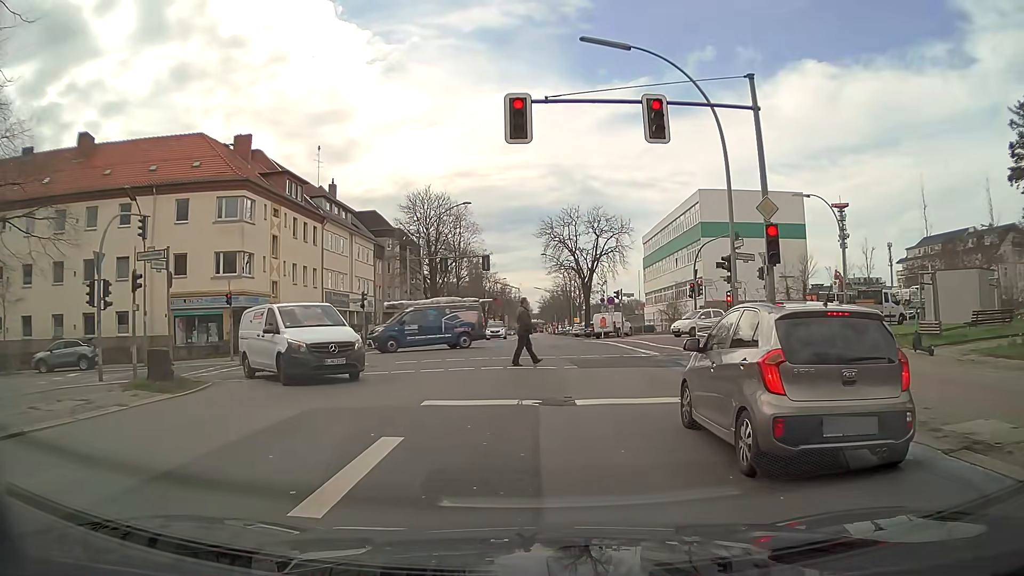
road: secondary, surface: asphalt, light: Day
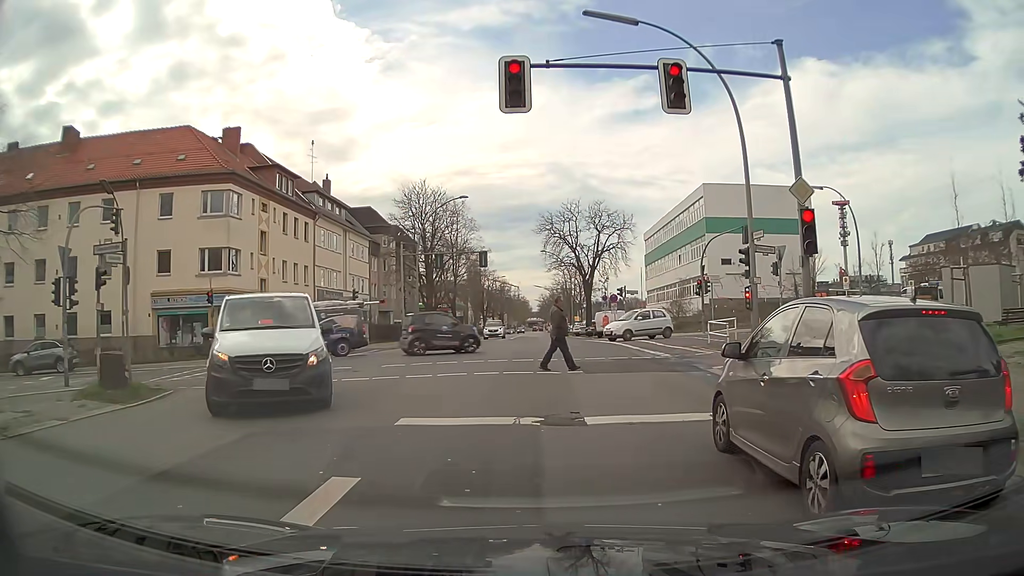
(0.0, +1.8) m; +2°
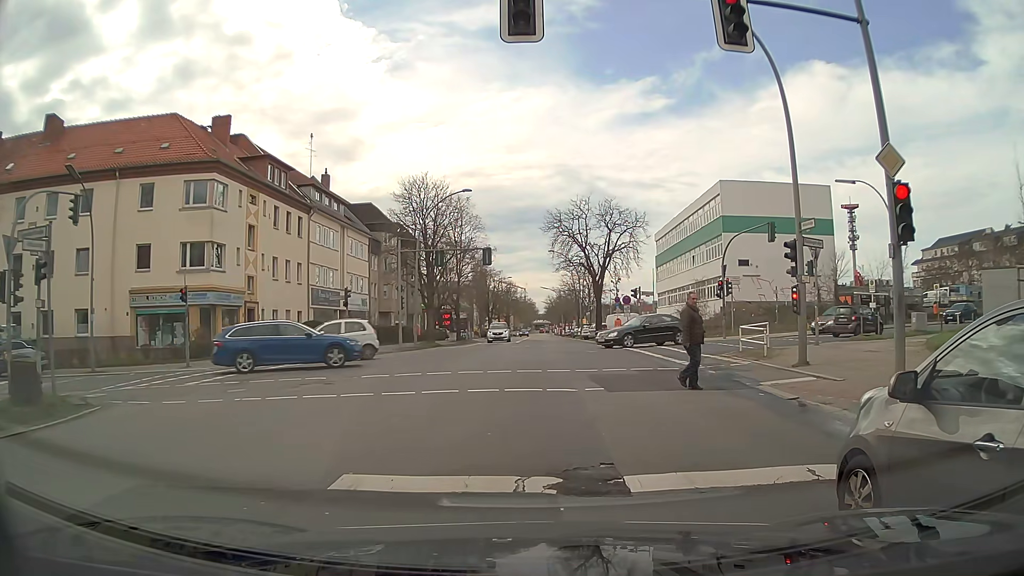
(-0.1, +2.9) m; -1°
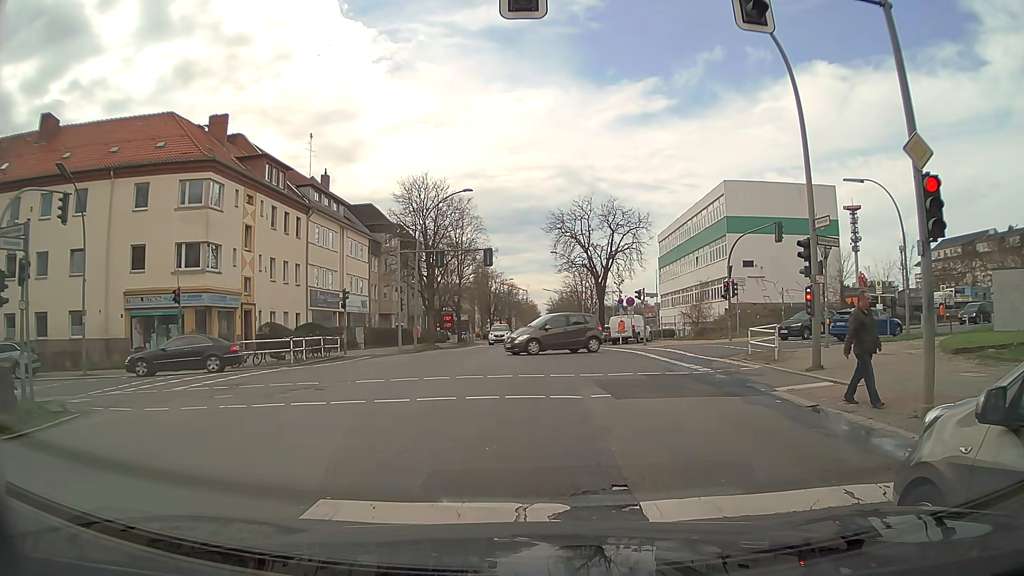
(0.0, +0.7) m; 0°
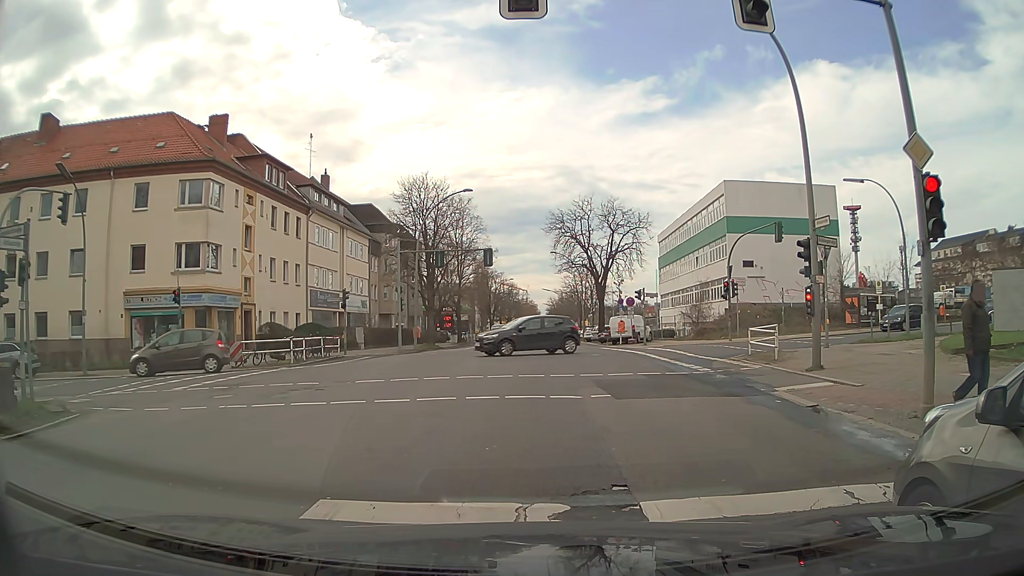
(0.0, 0.0) m; 0°
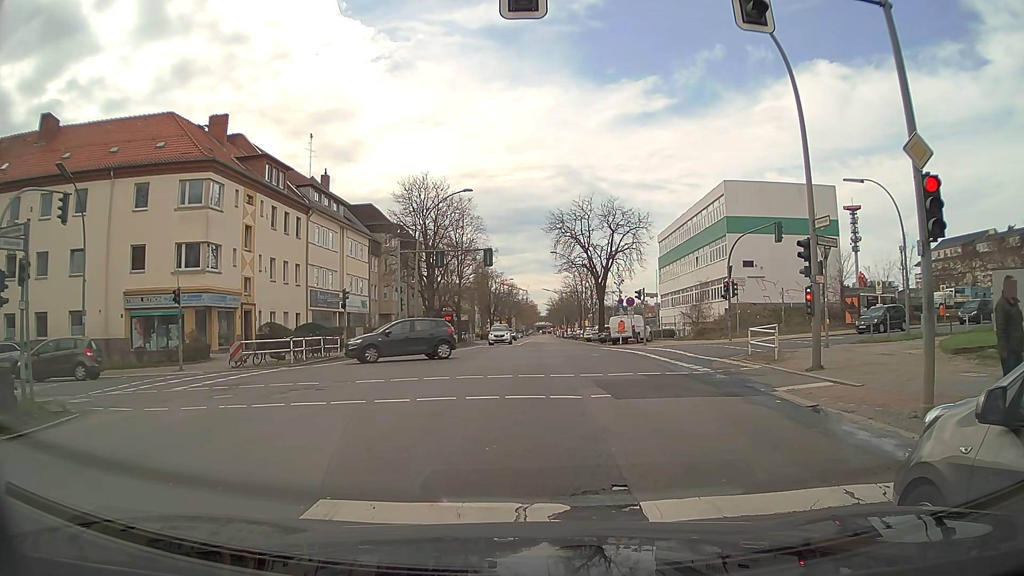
(0.0, 0.0) m; 0°
